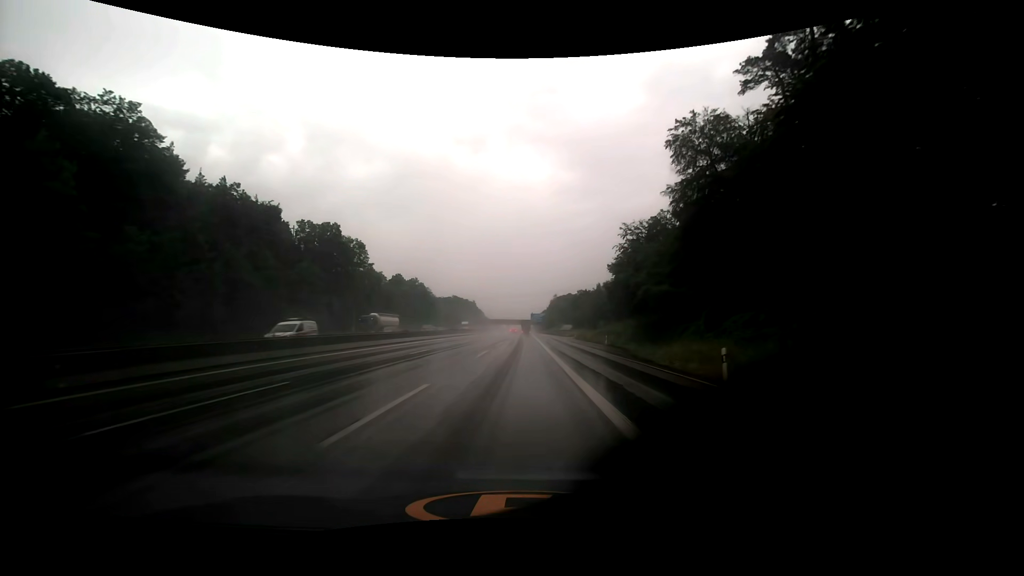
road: motorway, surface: asphalt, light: Day
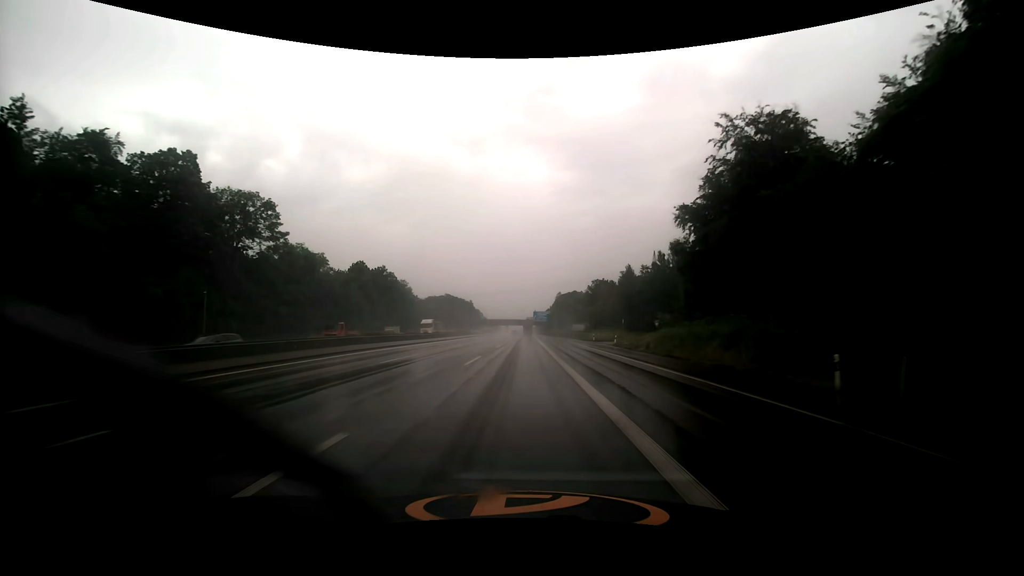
(0.0, +41.6) m; 0°
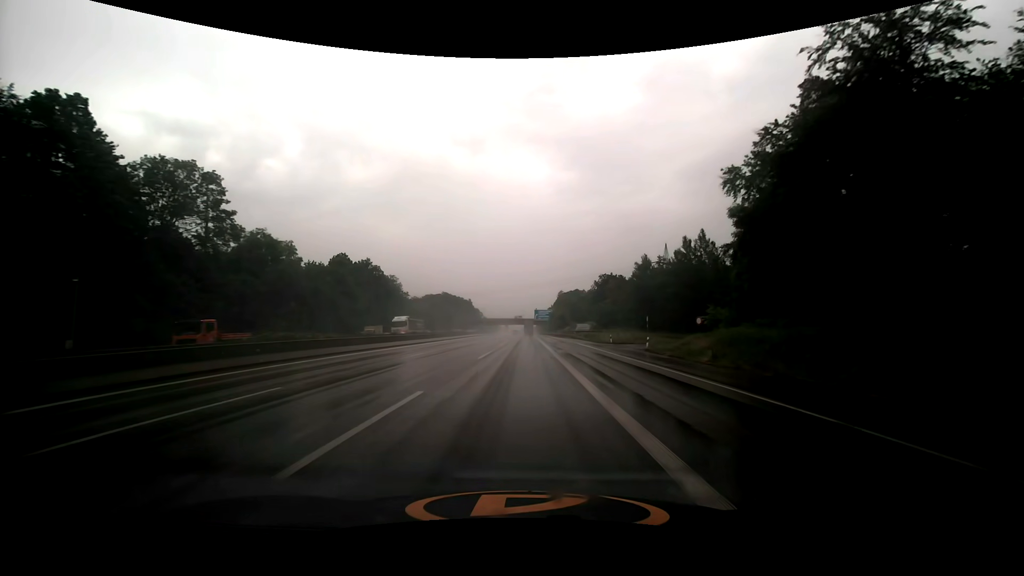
(0.0, +13.8) m; 0°
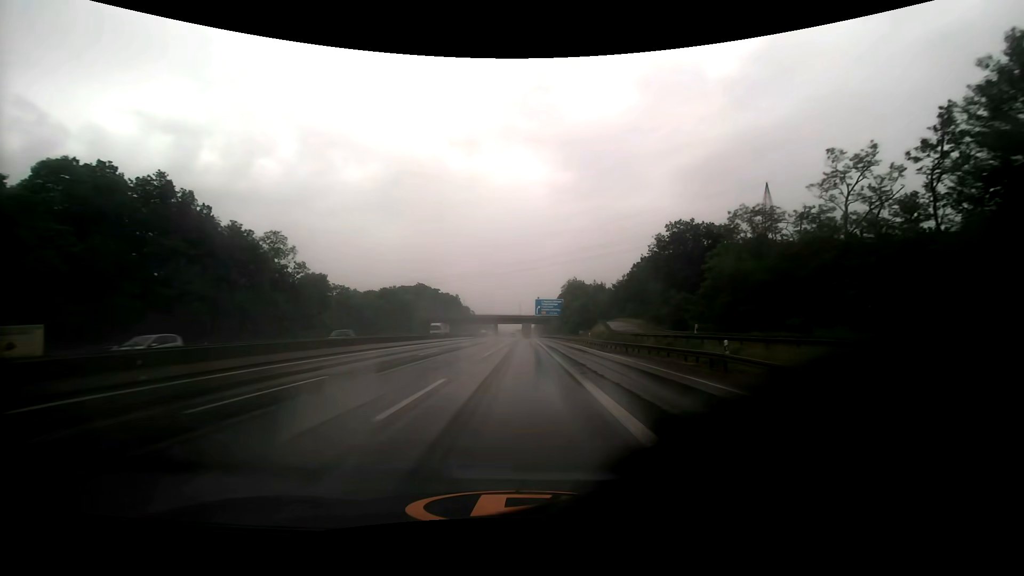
(0.0, +69.6) m; 0°
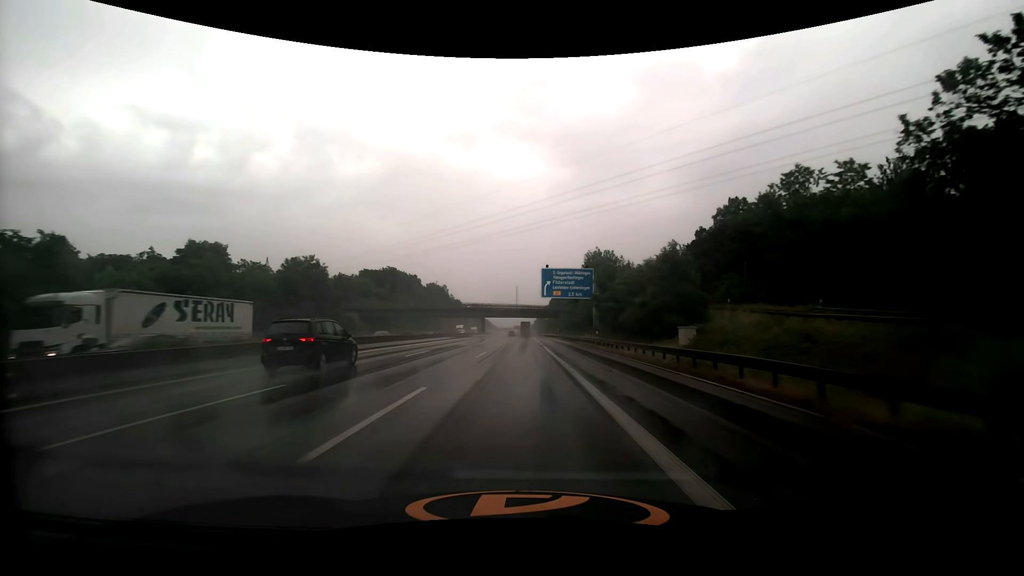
(+0.1, +56.4) m; 0°
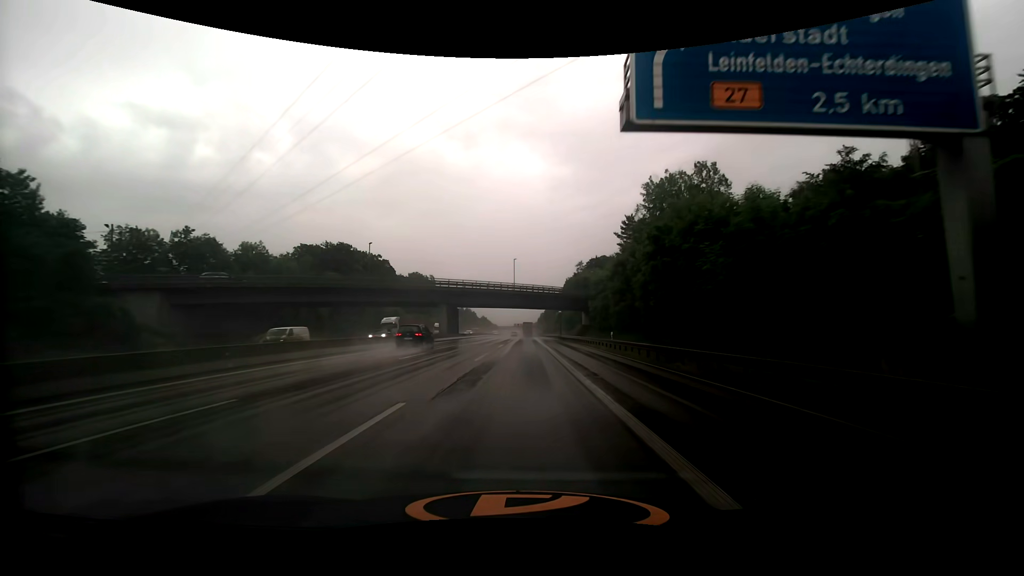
(-0.2, +56.4) m; 0°
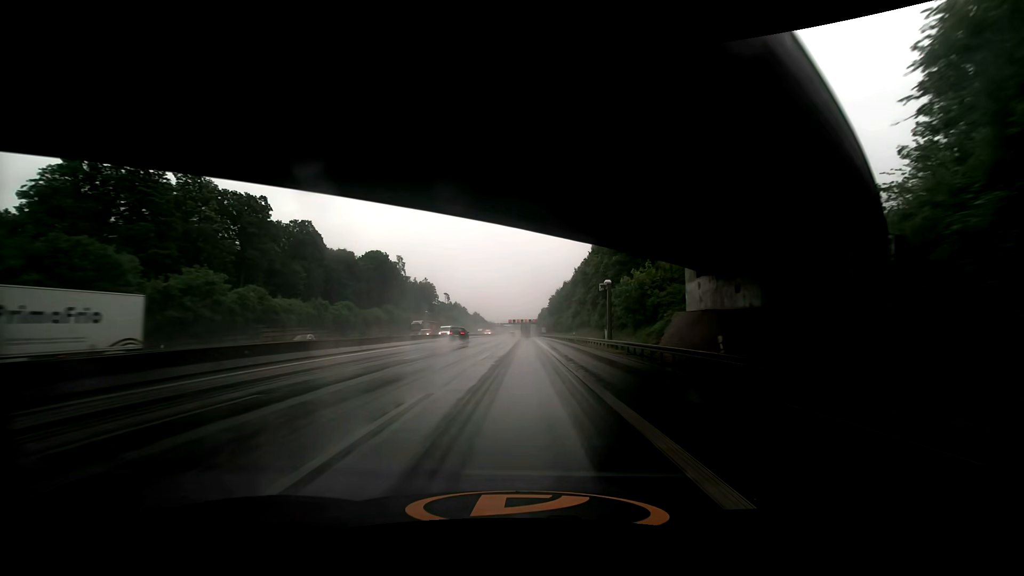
(-0.1, +71.0) m; 0°
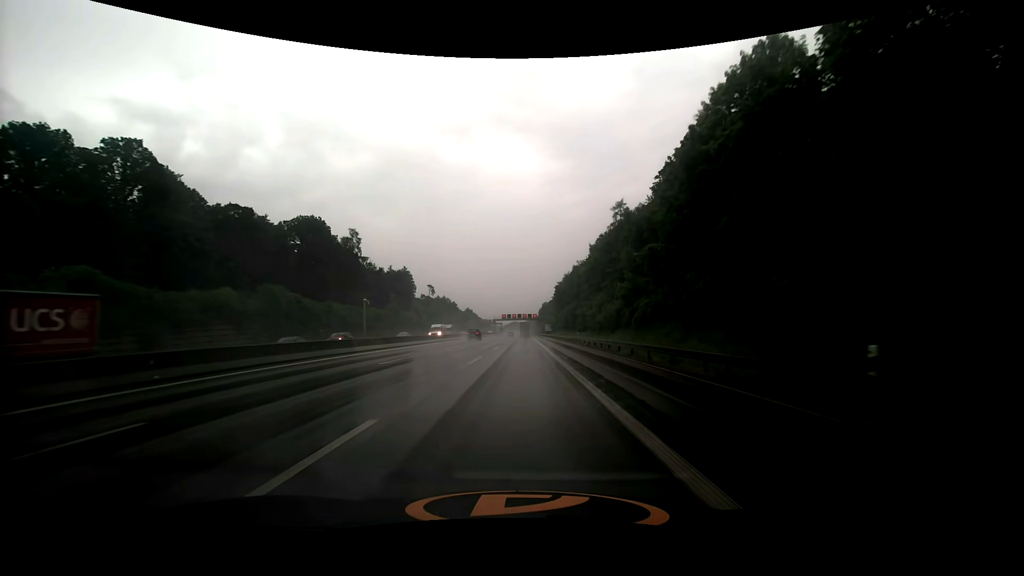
(+0.3, +57.1) m; 0°
(0, +10) (0, +20) (0, +30) (0, +40) (0, +50) (0, +60) (0, +70) (0, +80) (0, +90) (0, +100) m
